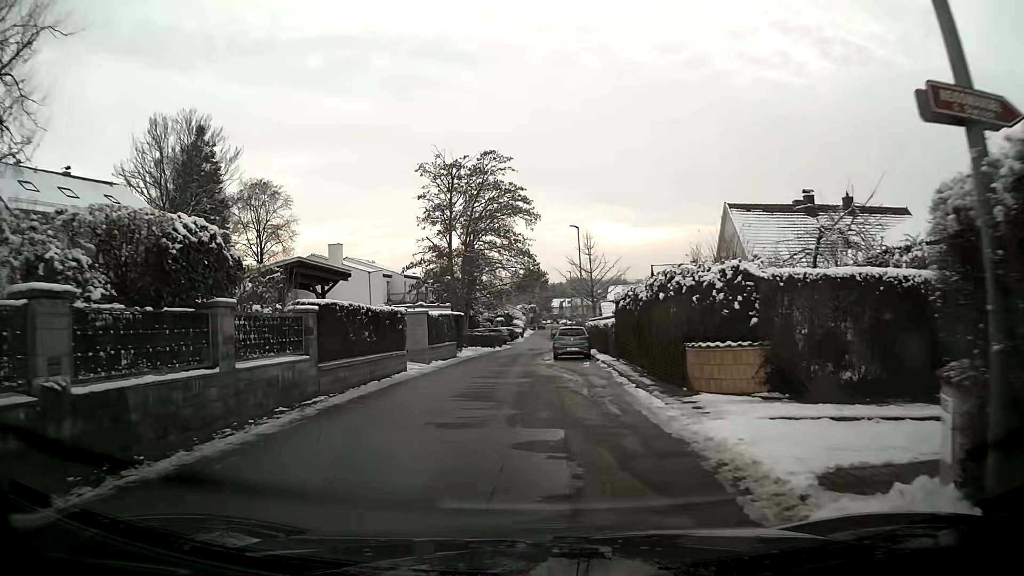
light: Day
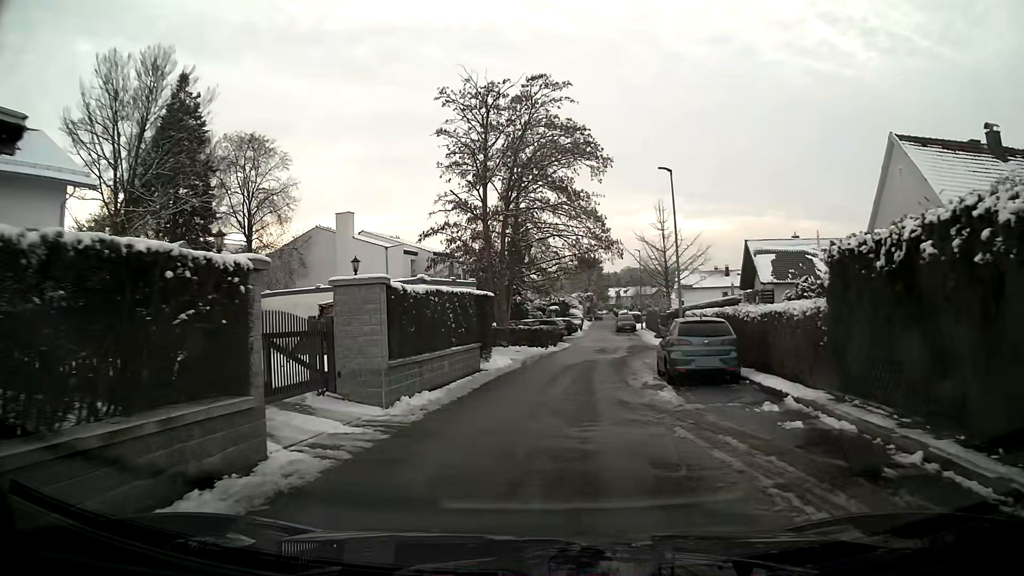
(-0.7, +14.9) m; -4°
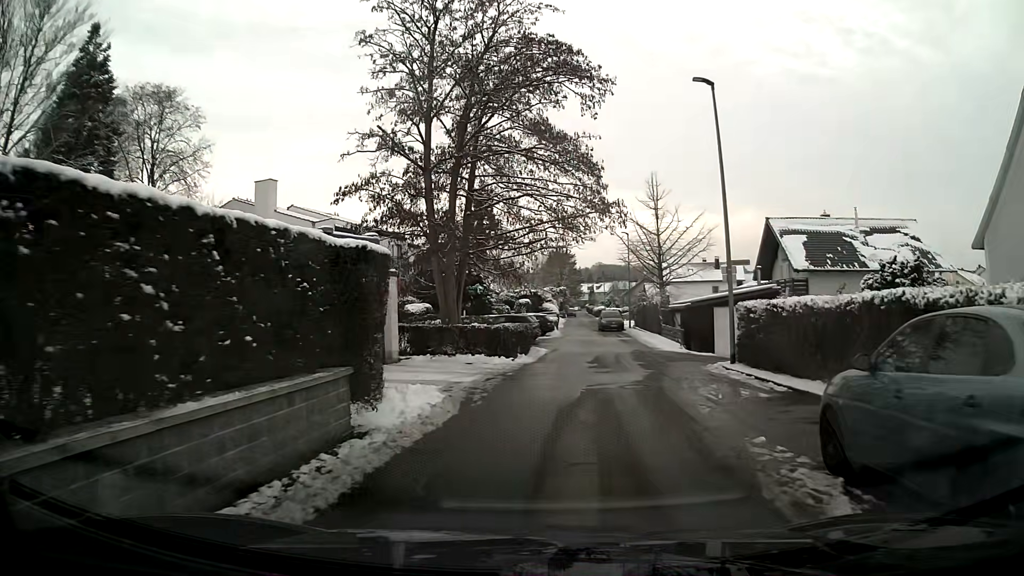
(+0.2, +11.4) m; +3°
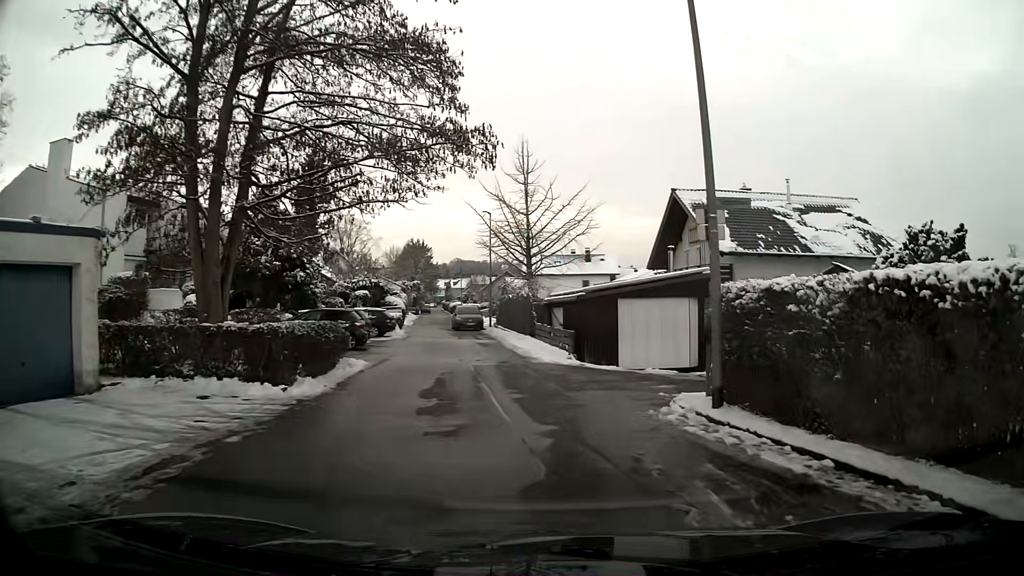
(+0.9, +9.5) m; +11°
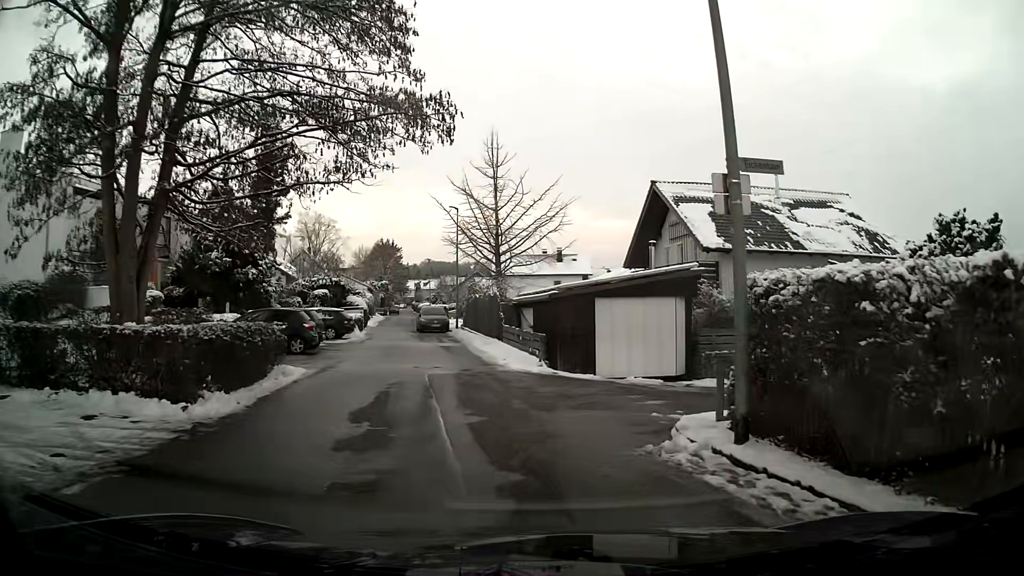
(+0.1, +2.4) m; +2°
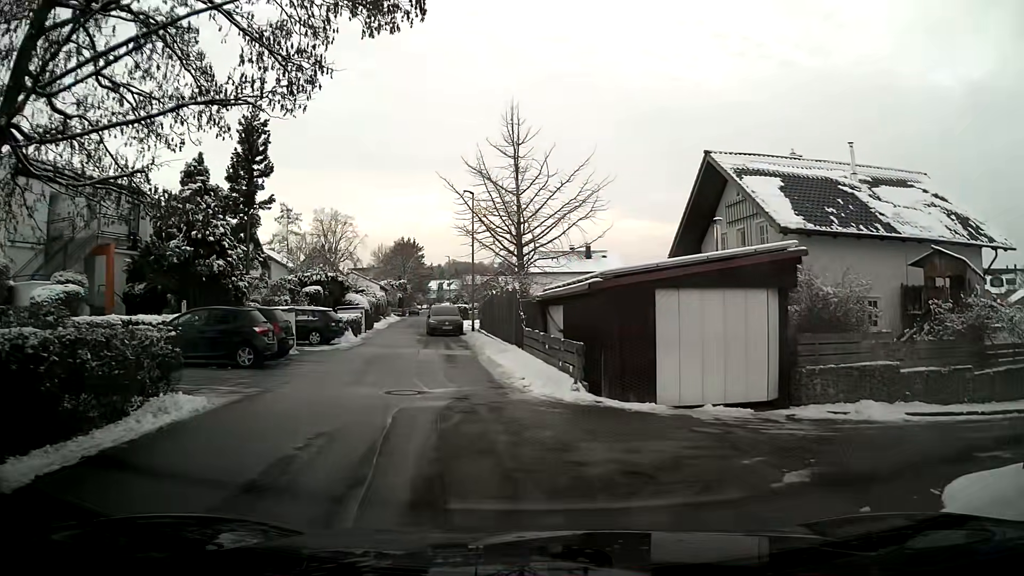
(0.0, +5.9) m; -2°
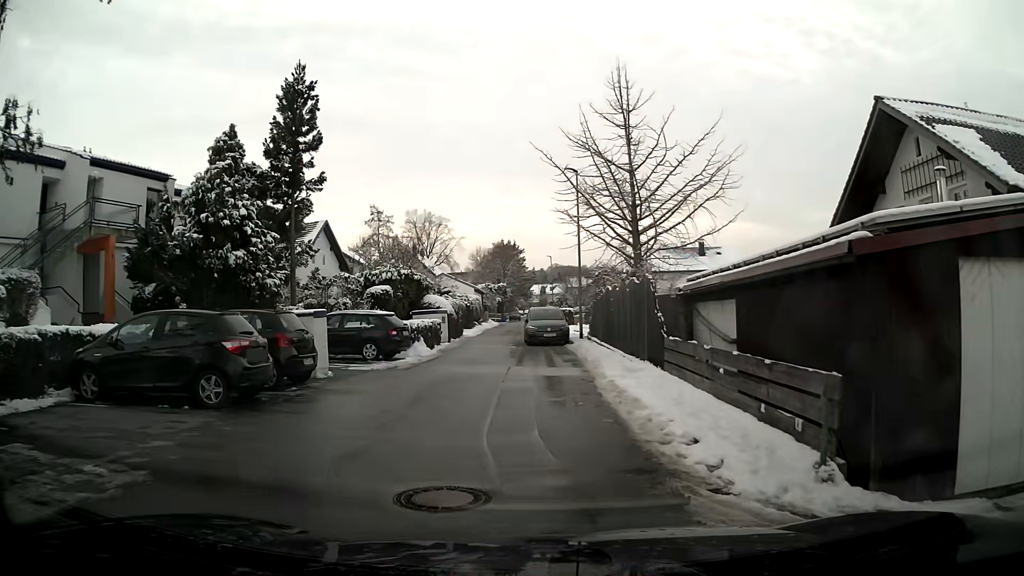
(-0.6, +6.9) m; -8°
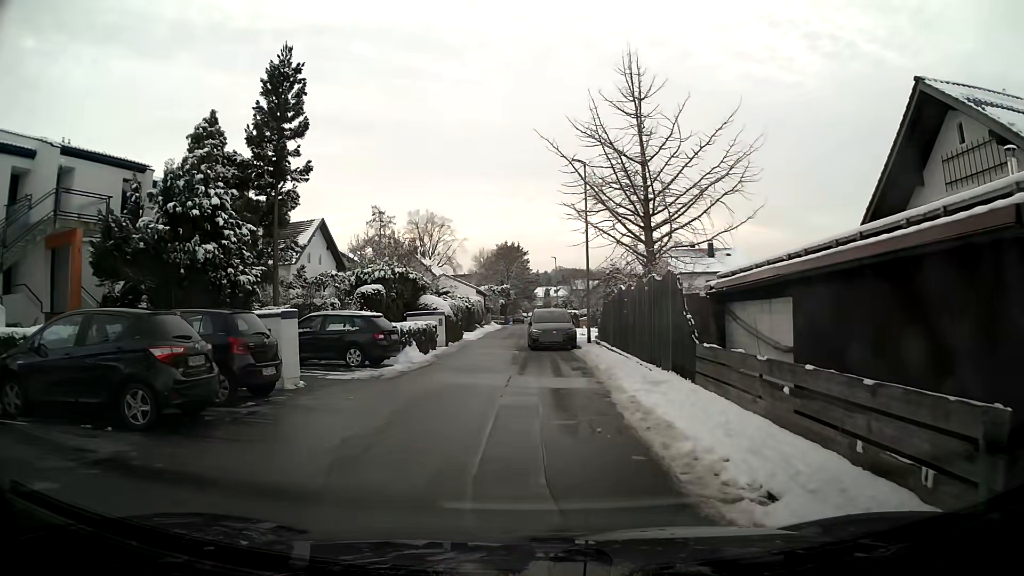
(0.0, +2.3) m; -1°
(0, +10) (-1, +20) (-2, +30) (-1, +40) (0, +50) (0, +60) (0, +70) (0, +80) (0, +90) (0, +100) m
